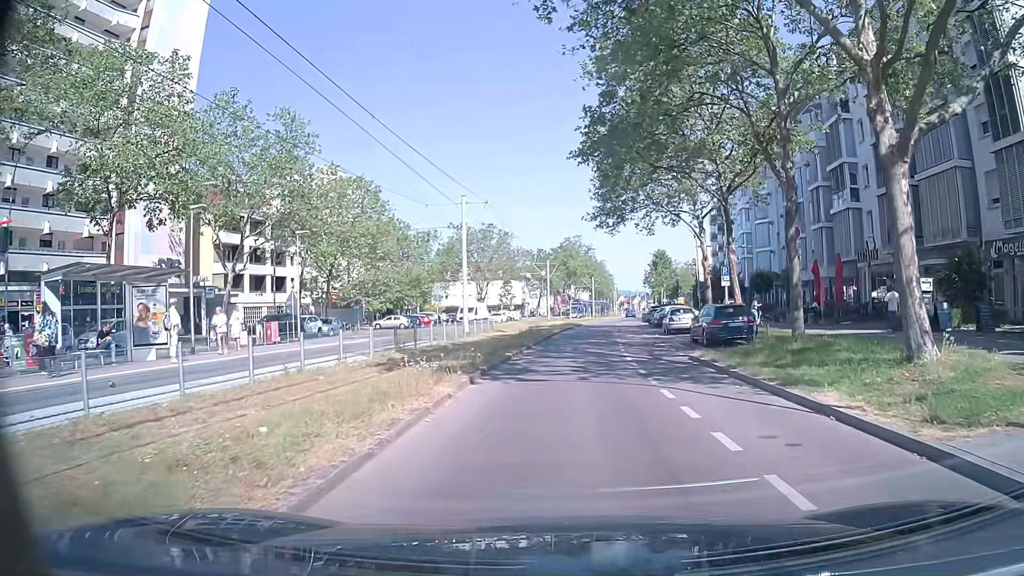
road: tertiary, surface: asphalt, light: Day
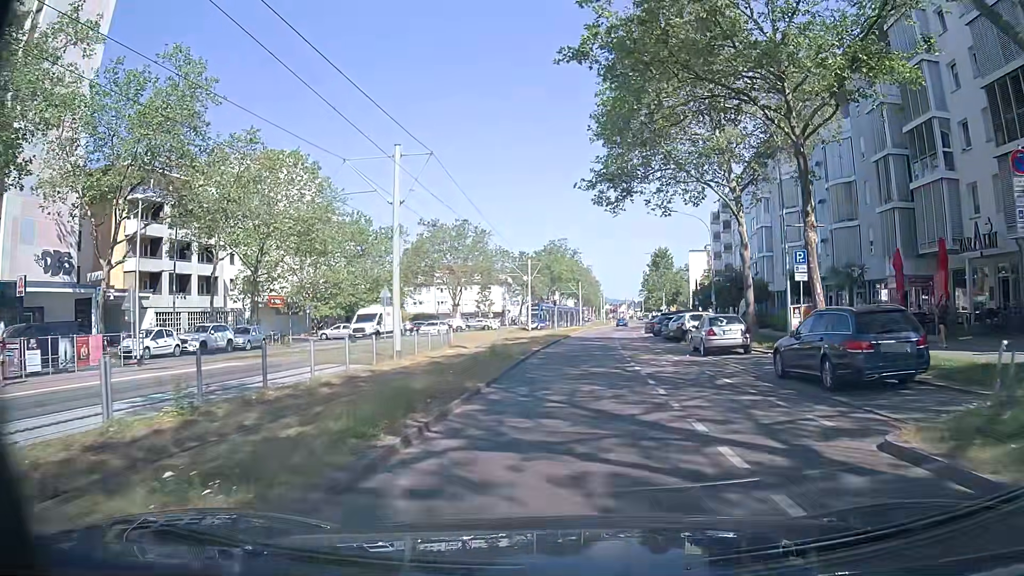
(0.0, +12.7) m; +2°
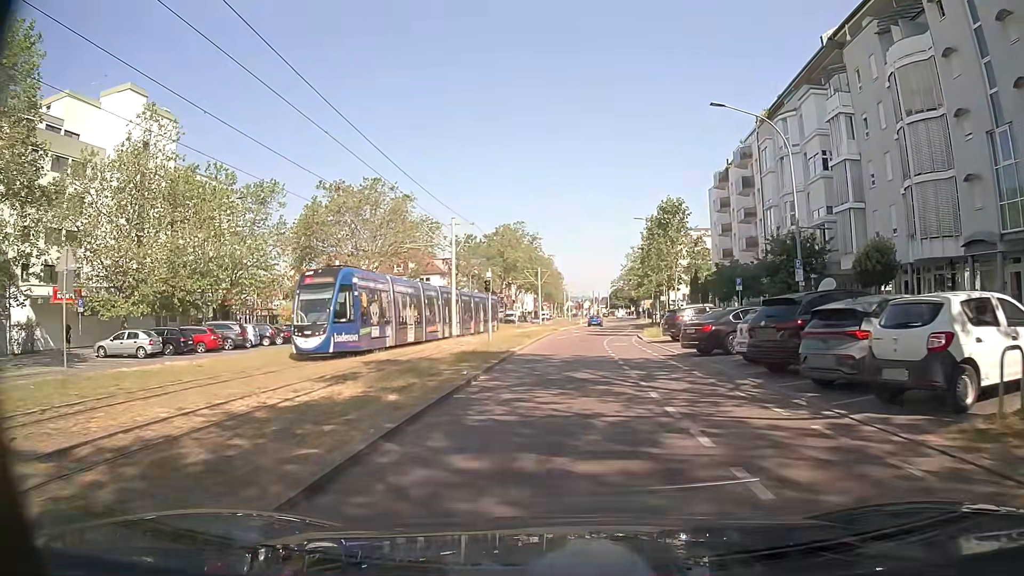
(+0.8, +27.6) m; +2°
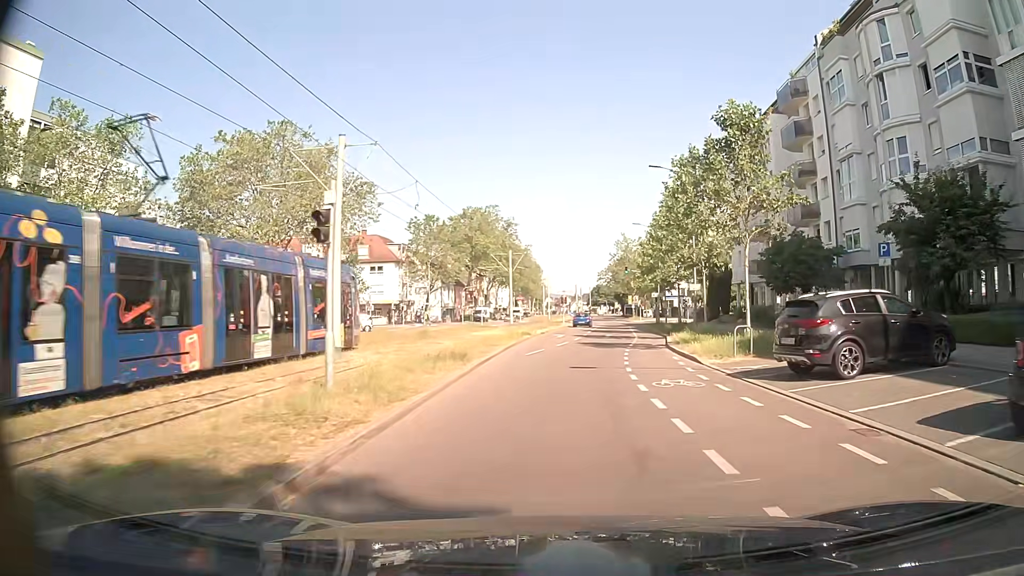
(+0.3, +19.4) m; +2°
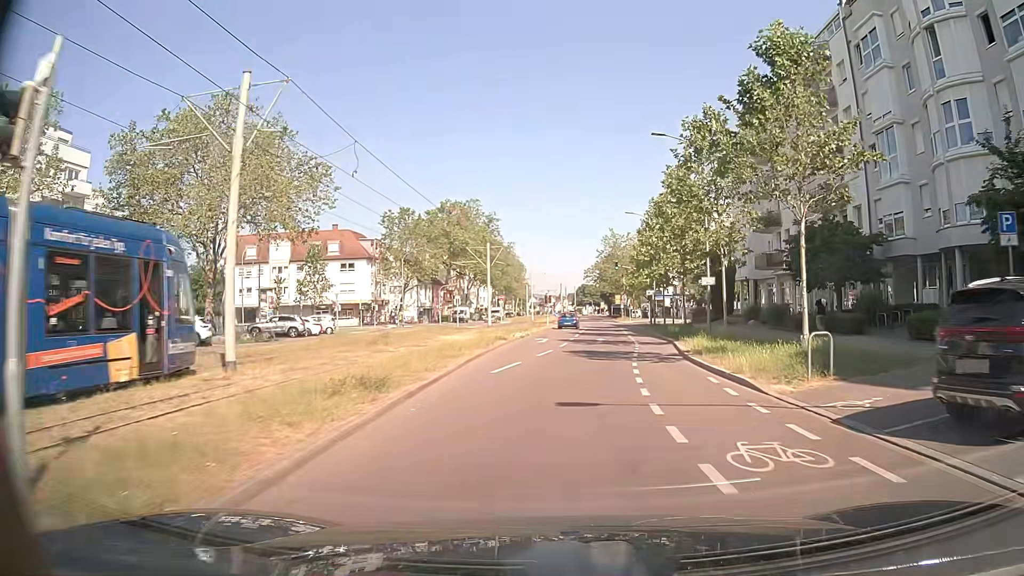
(+0.1, +6.8) m; +1°
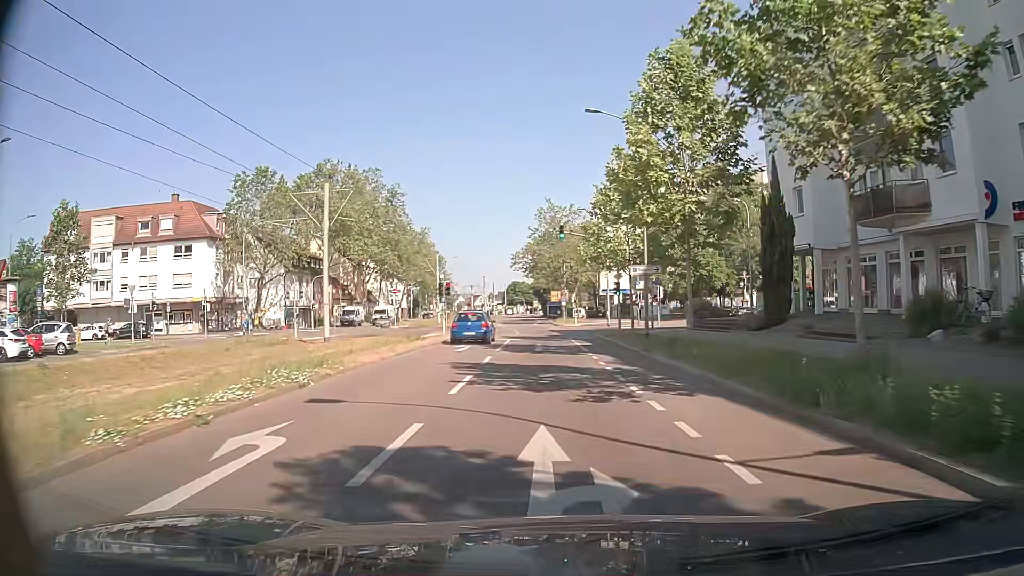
(+1.6, +27.9) m; +7°
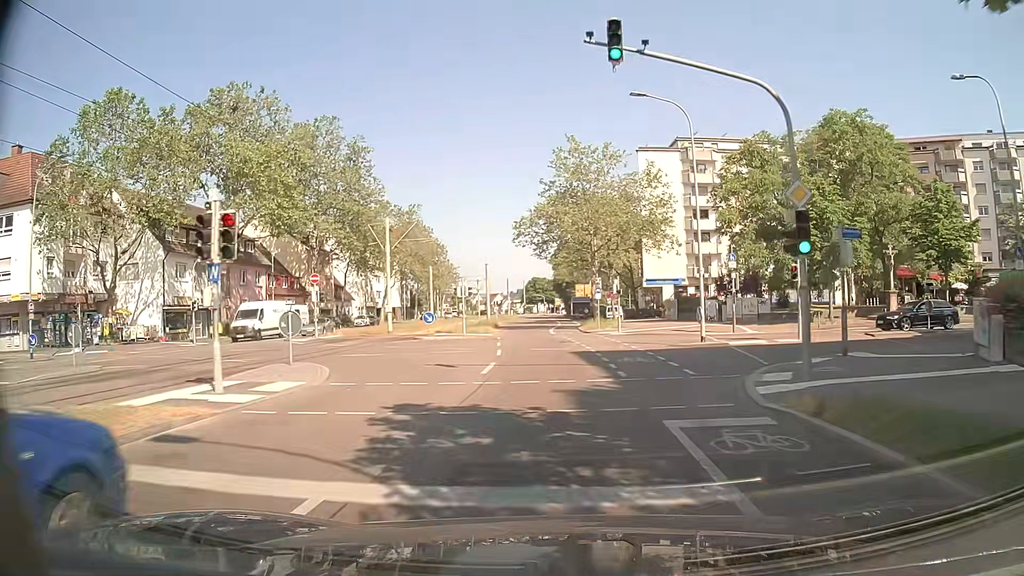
(-0.8, +28.4) m; -3°
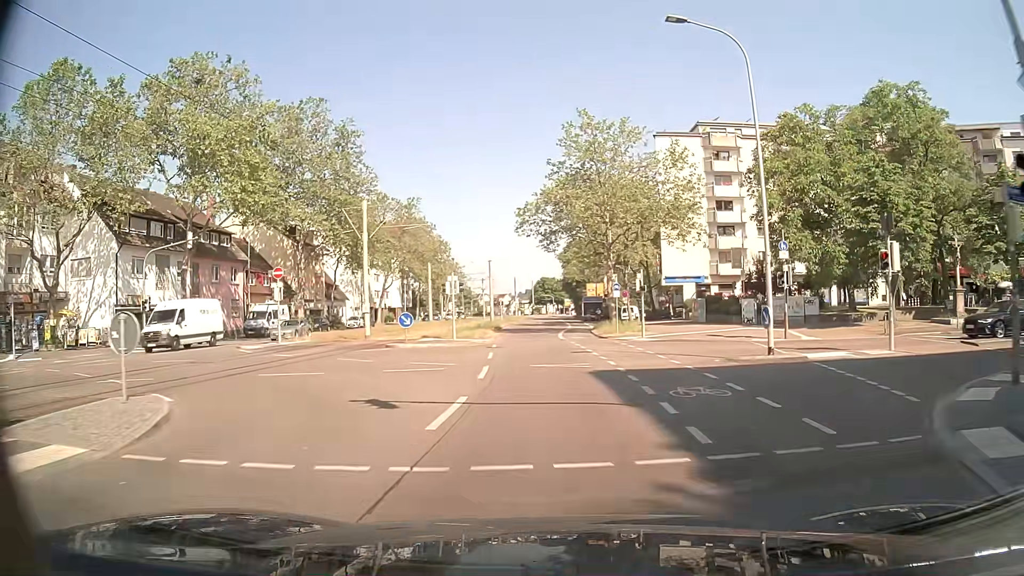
(0.0, +7.1) m; 0°
